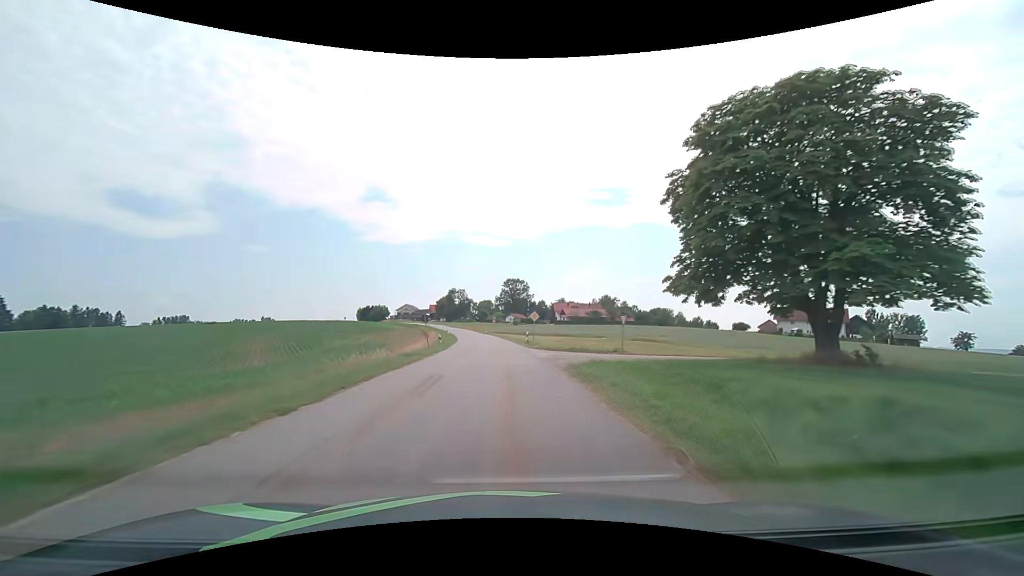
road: tertiary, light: Day
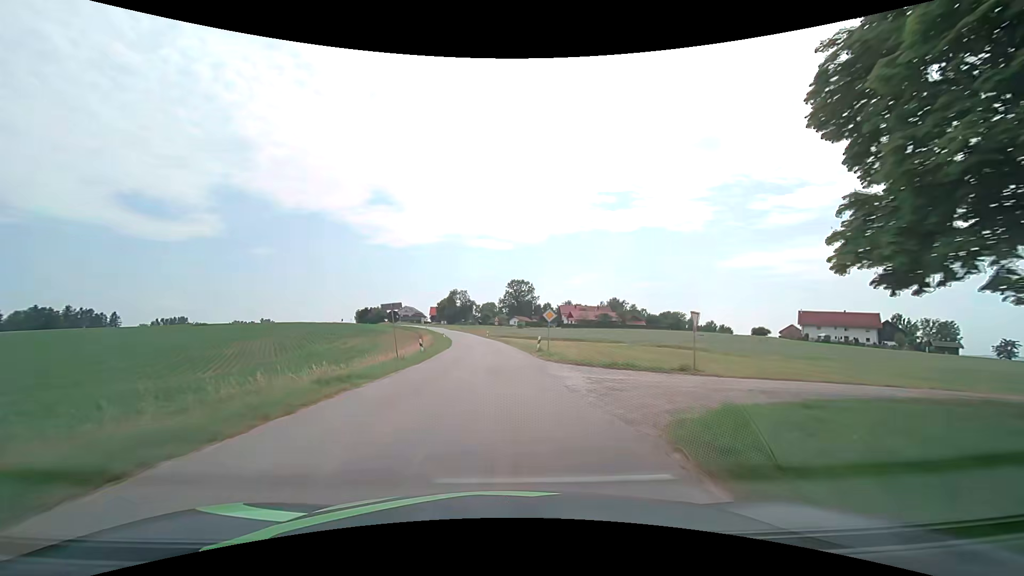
(-0.1, +10.8) m; 0°
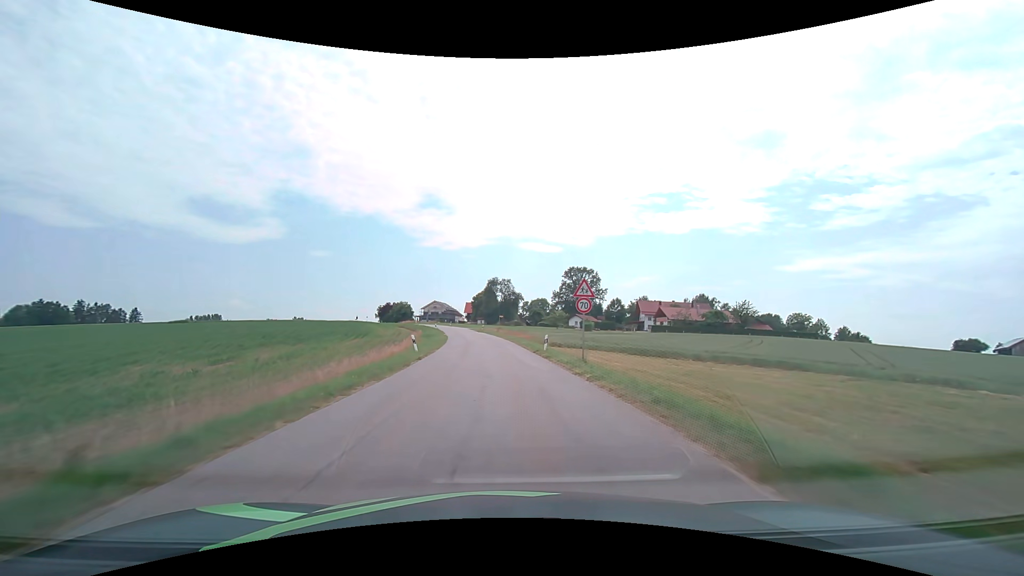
(-2.4, +53.6) m; -6°
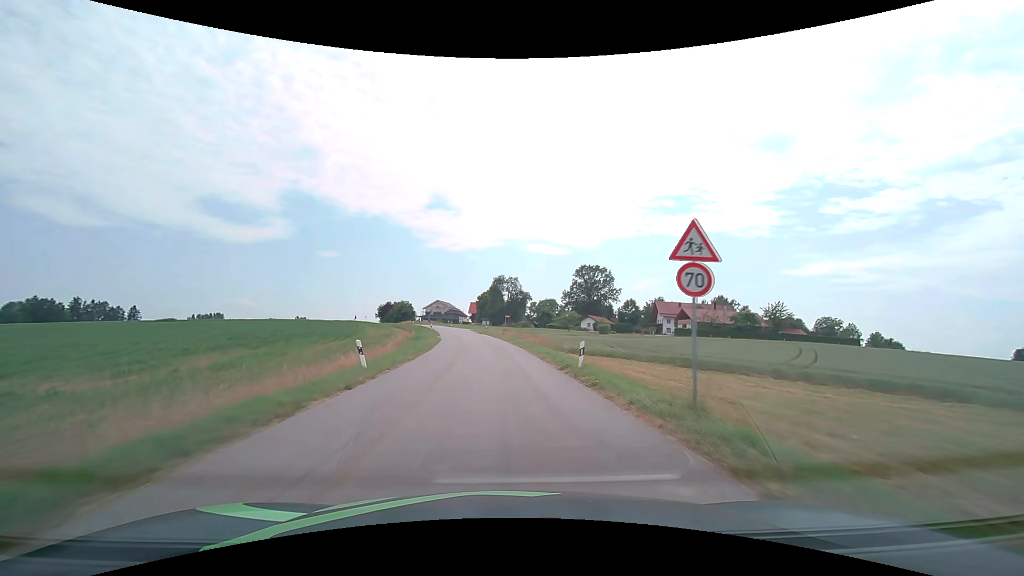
(-0.1, +10.7) m; -1°
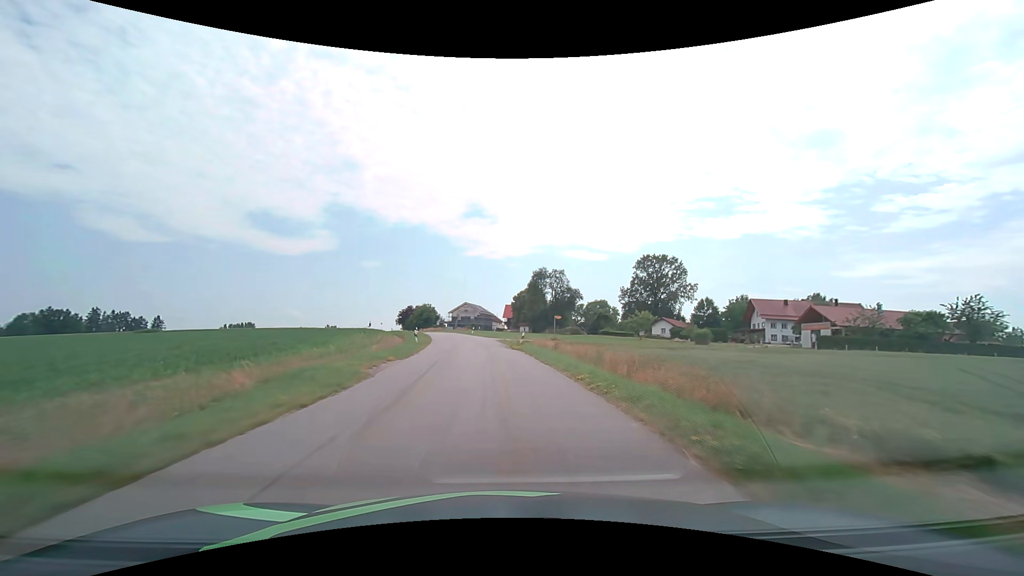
(-1.0, +32.0) m; -4°
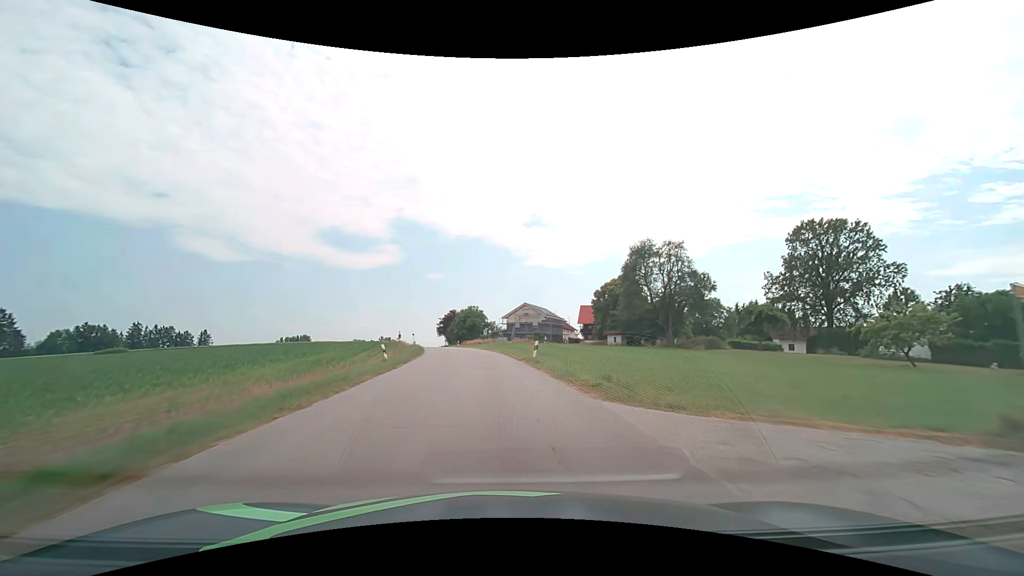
(-2.6, +42.3) m; -7°
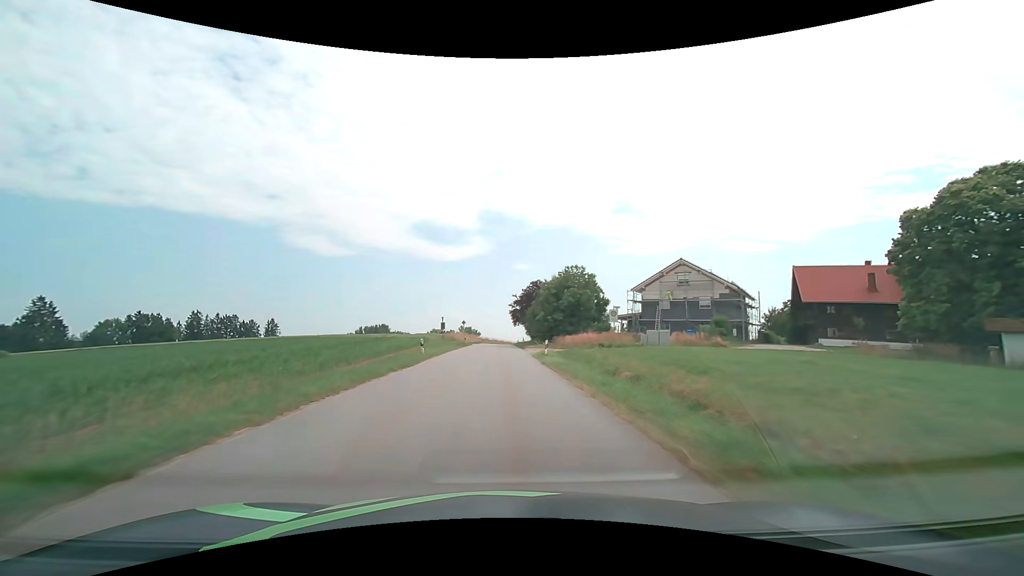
(-5.1, +53.1) m; -10°
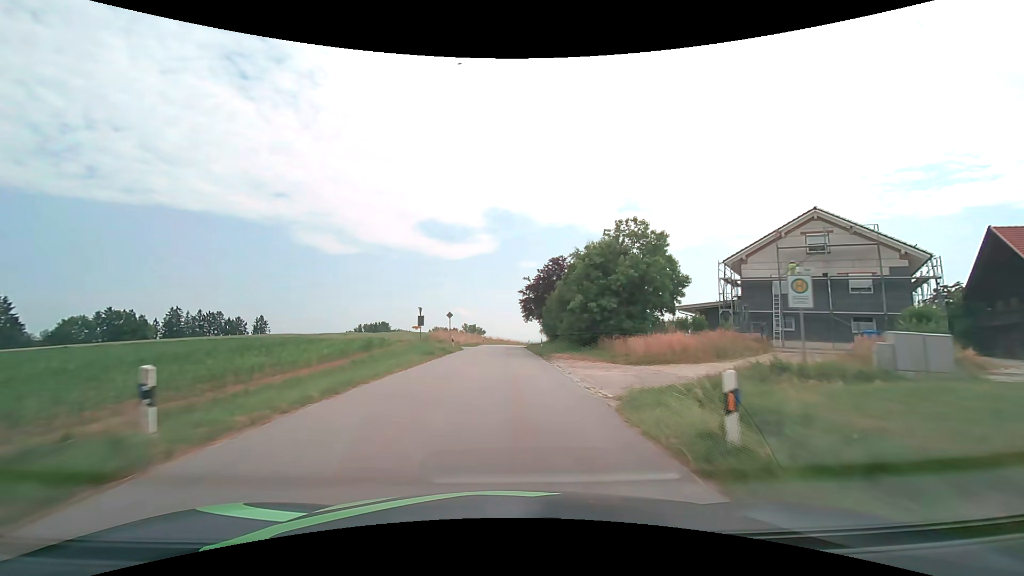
(-0.4, +21.6) m; -1°
(0, +10) (0, +20) (0, +30) (0, +40) (0, +50) (0, +60) (0, +70) (+1, +80) (+2, +90) (+3, +100) m
